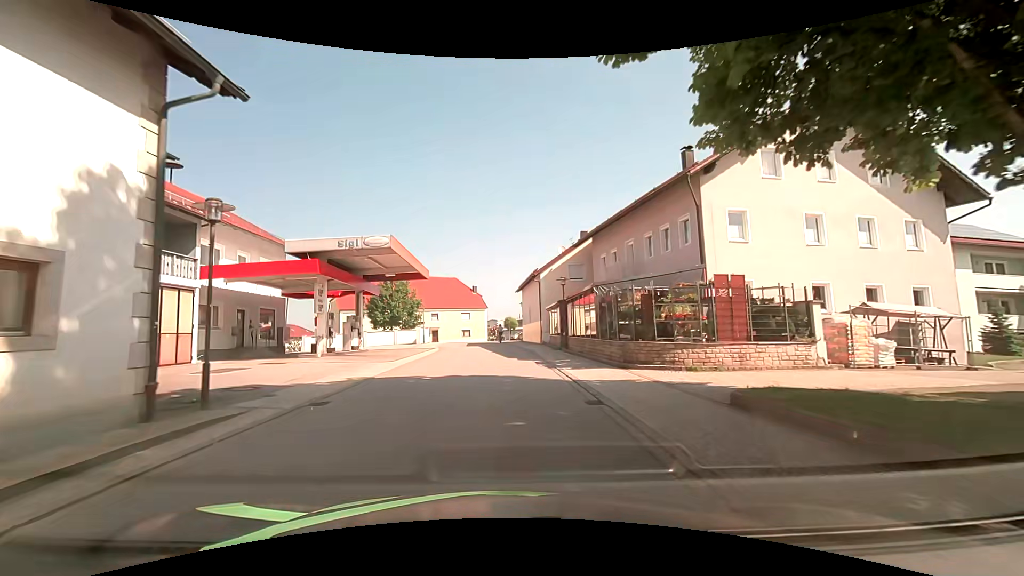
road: tertiary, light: Day
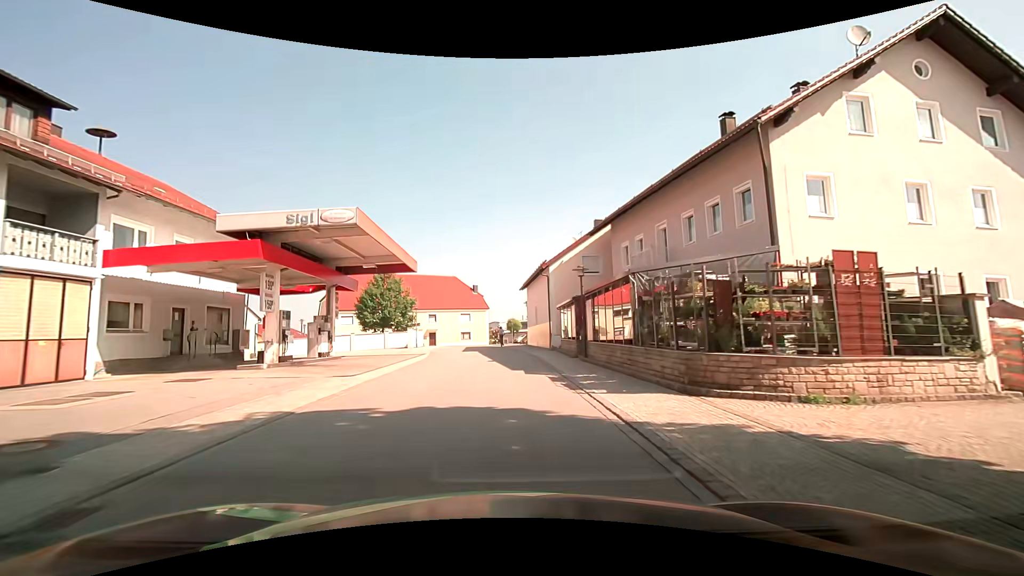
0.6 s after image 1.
(0.0, +5.3) m; 0°
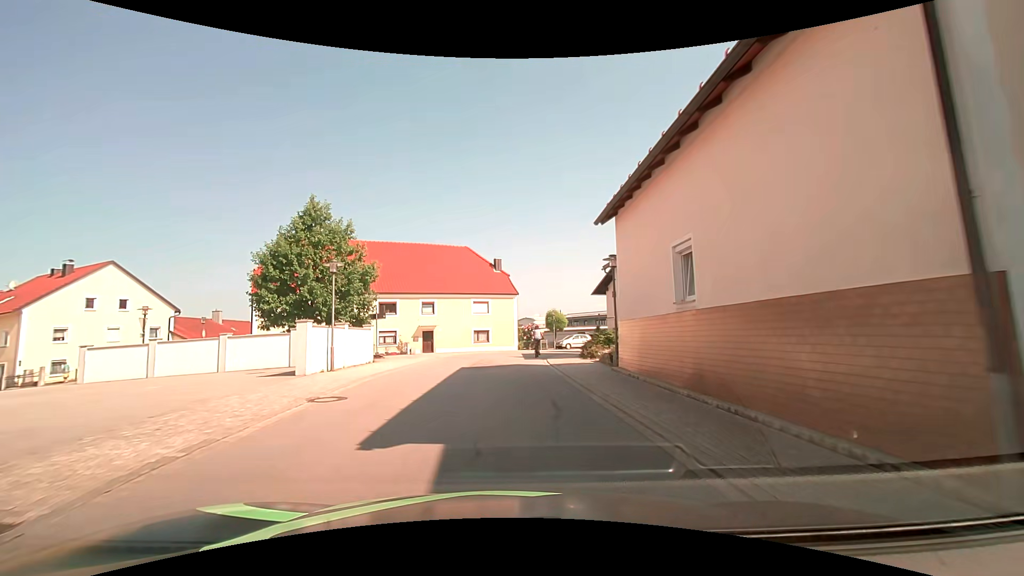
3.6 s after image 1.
(-0.7, +26.5) m; -3°
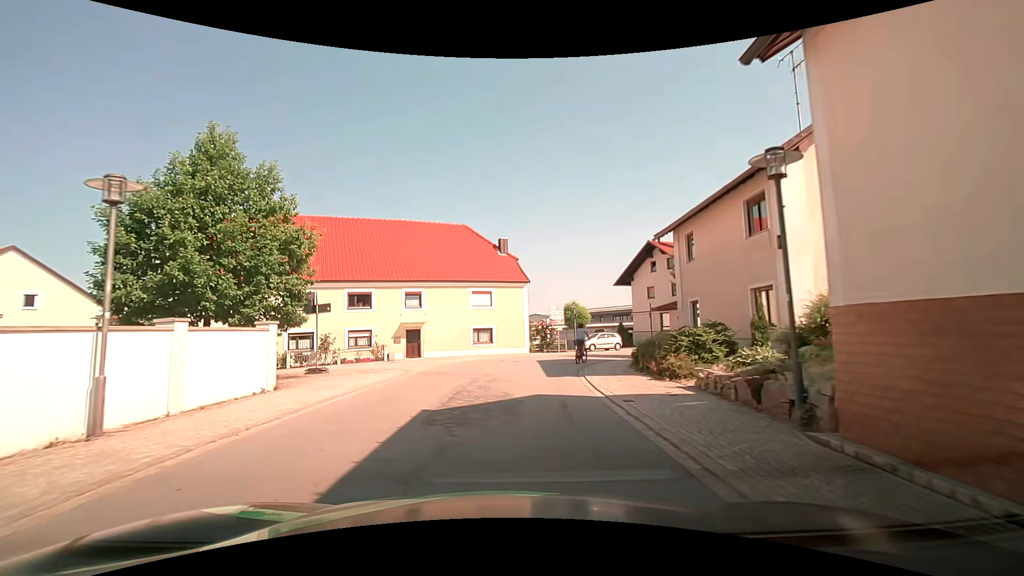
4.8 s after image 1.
(-0.2, +10.0) m; -1°
(0, +10) (+1, +20) (+5, +29) (+12, +36) (+21, +40) (+30, +45) (+39, +49) (+48, +52) (+57, +57) (+62, +65) m
